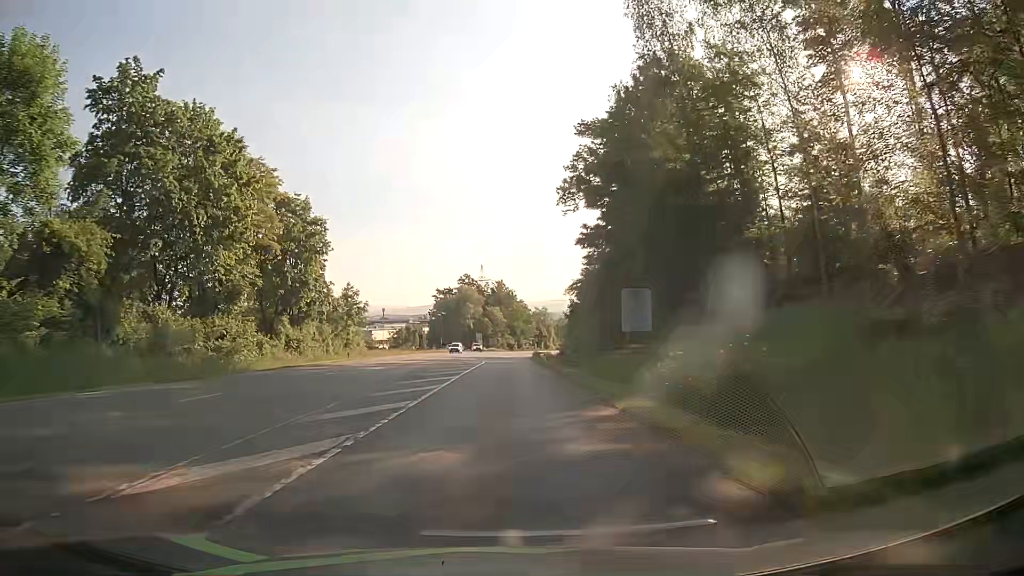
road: secondary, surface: asphalt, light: Day
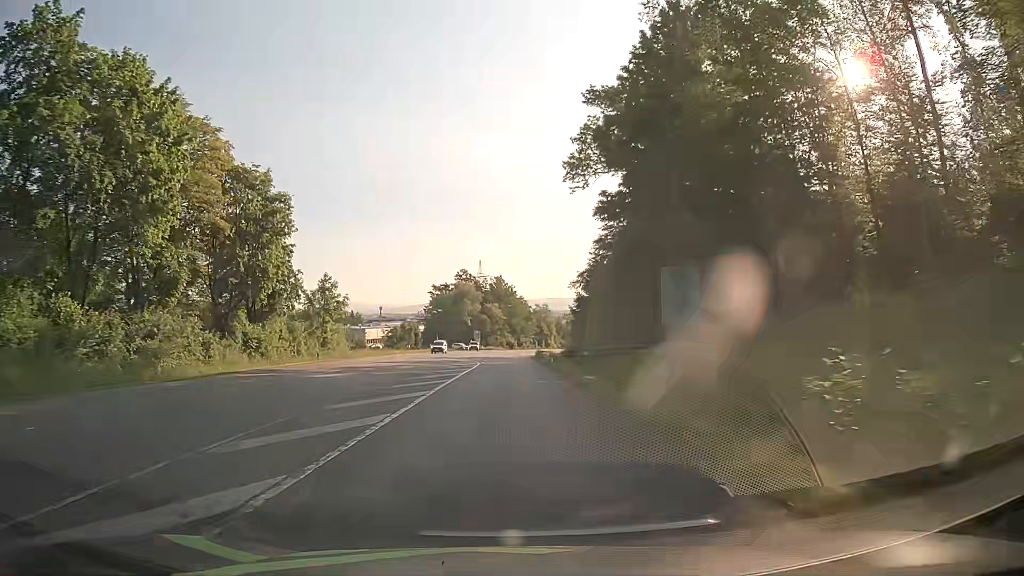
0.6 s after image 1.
(+0.1, +9.0) m; +1°
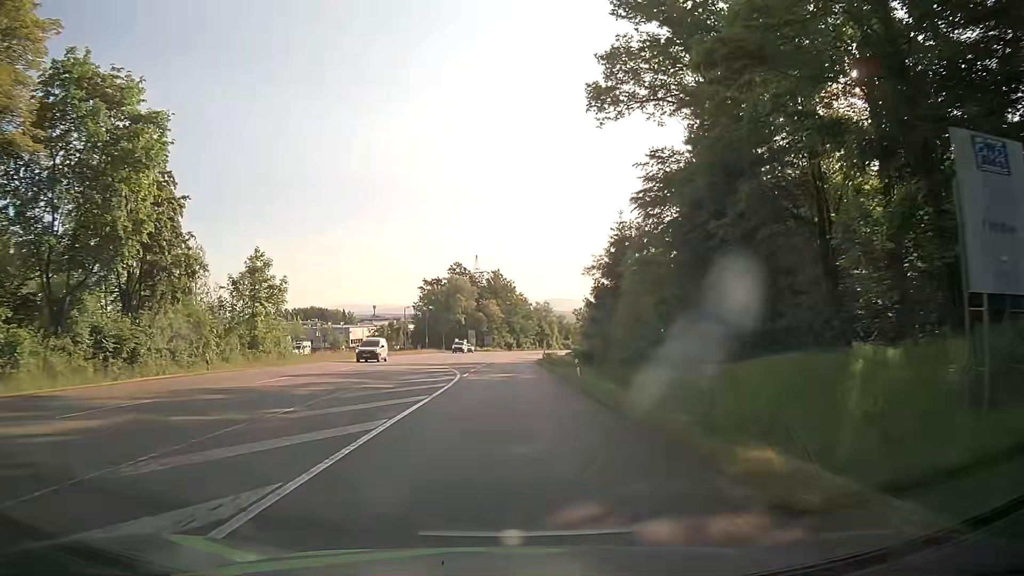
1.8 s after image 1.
(-0.1, +18.1) m; 0°
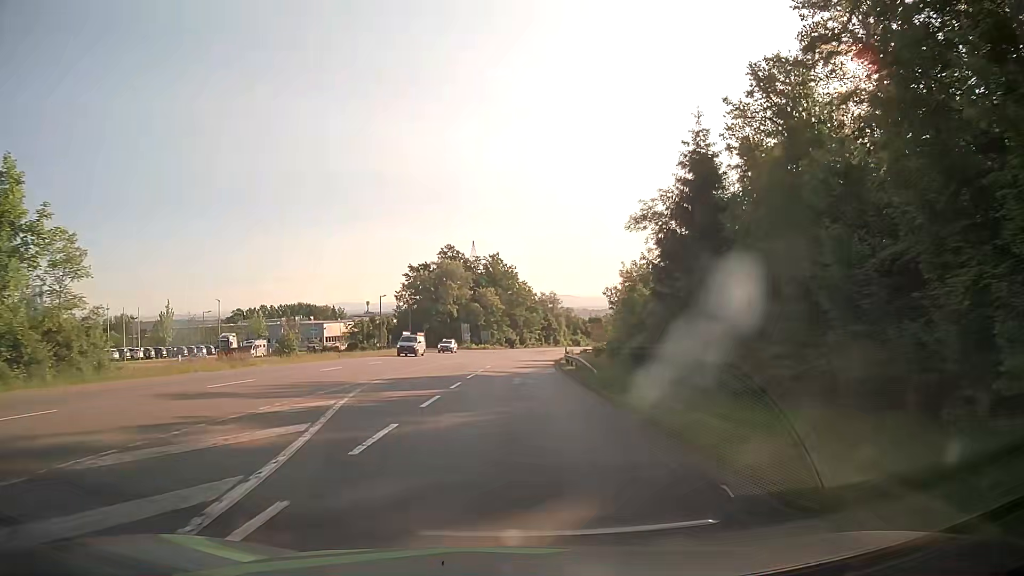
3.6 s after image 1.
(+0.1, +27.1) m; 0°
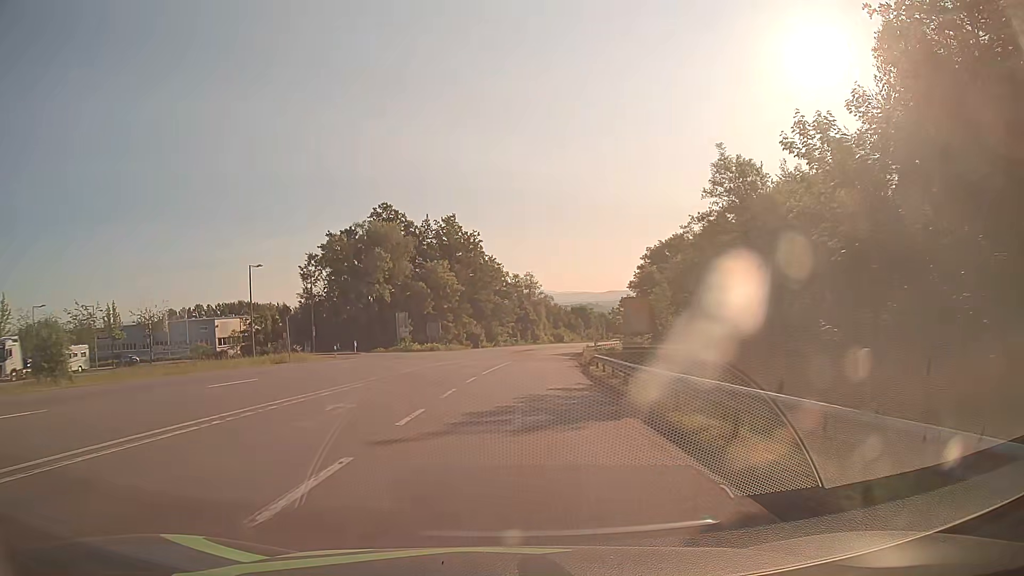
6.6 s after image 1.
(+1.0, +45.1) m; +3°
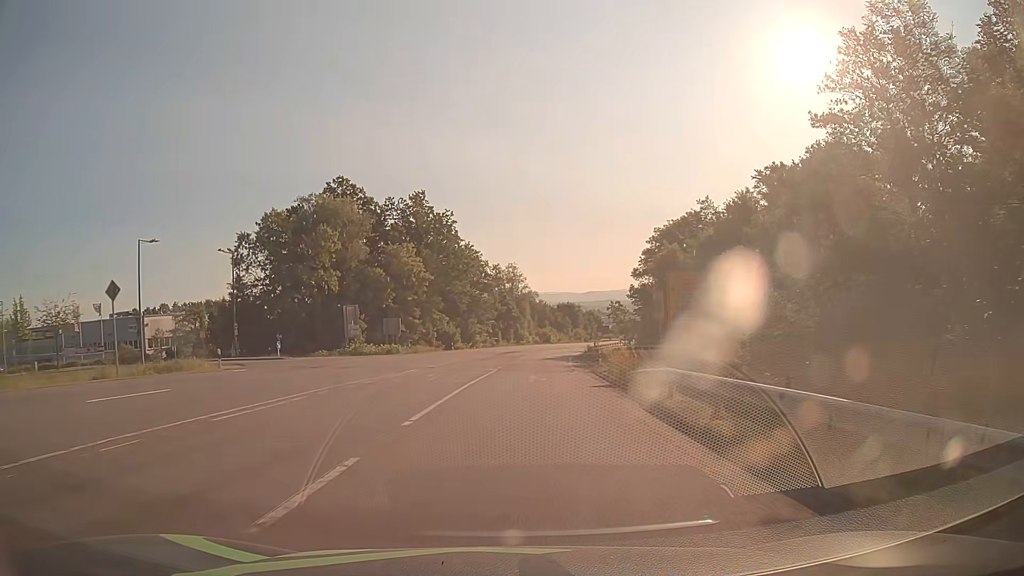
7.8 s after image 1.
(+0.2, +18.1) m; +2°
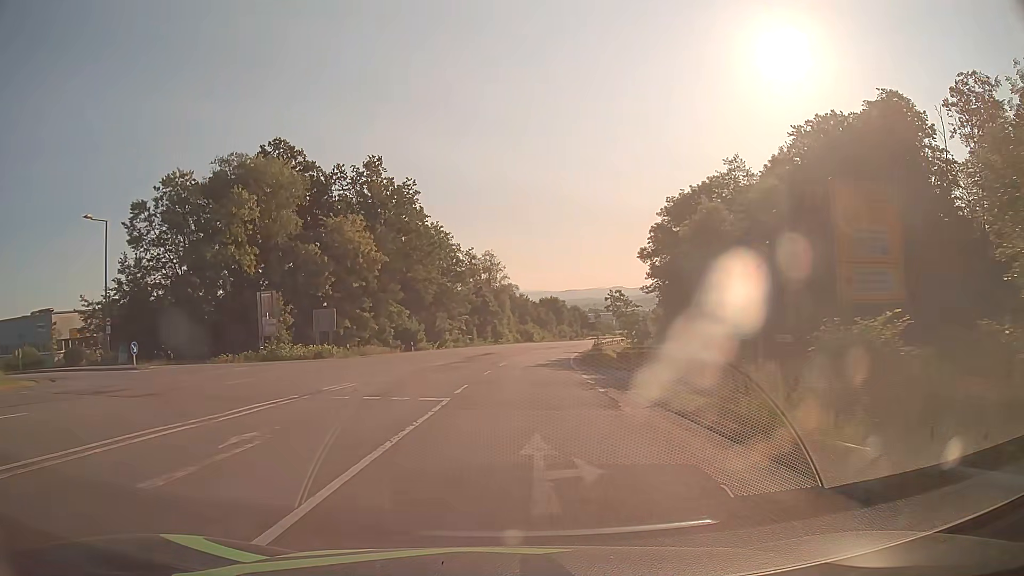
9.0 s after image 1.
(+0.3, +18.0) m; +2°
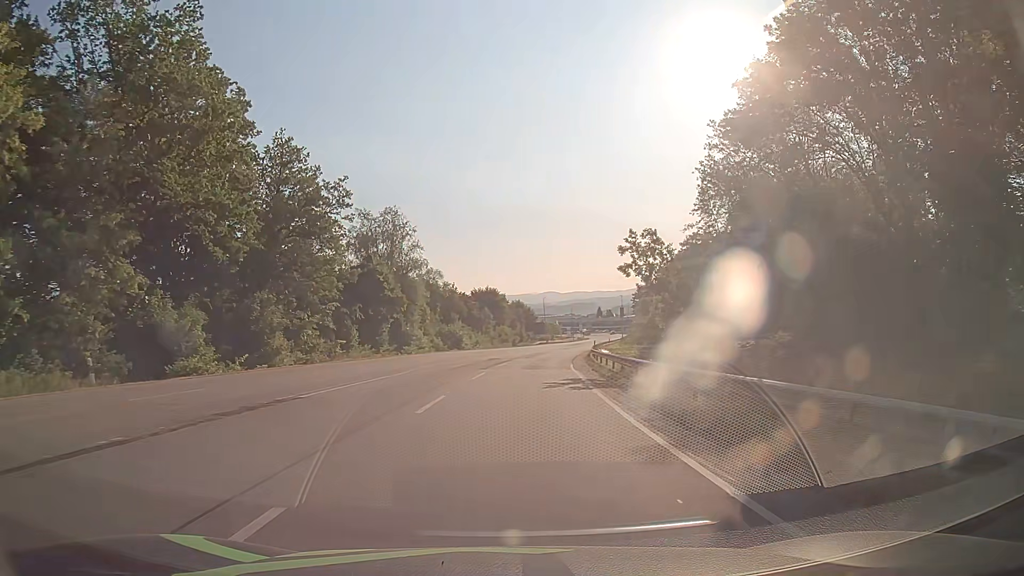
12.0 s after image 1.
(+2.1, +44.8) m; +6°
(0, +10) (0, +20) (+1, +30) (+2, +40) (+3, +50) (+4, +60) (+5, +70) (+7, +80) (+9, +89) (+10, +99) m
